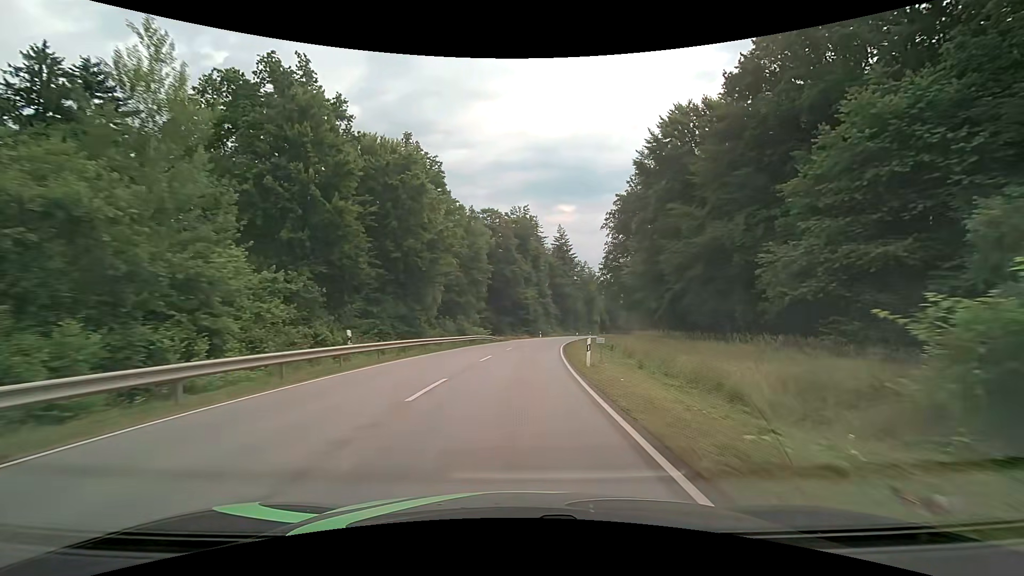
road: secondary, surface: asphalt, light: Day
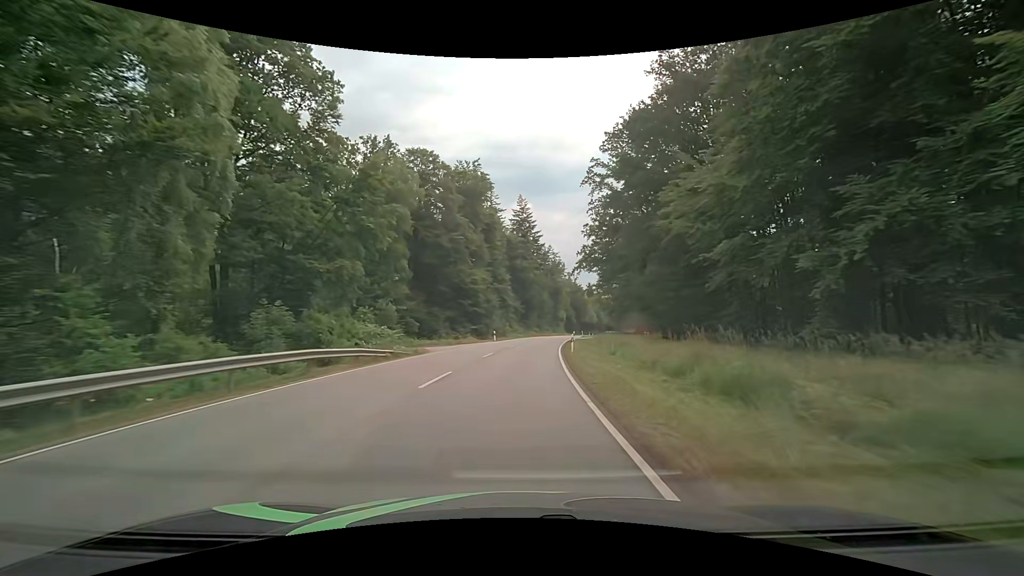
(+1.6, +33.6) m; +5°
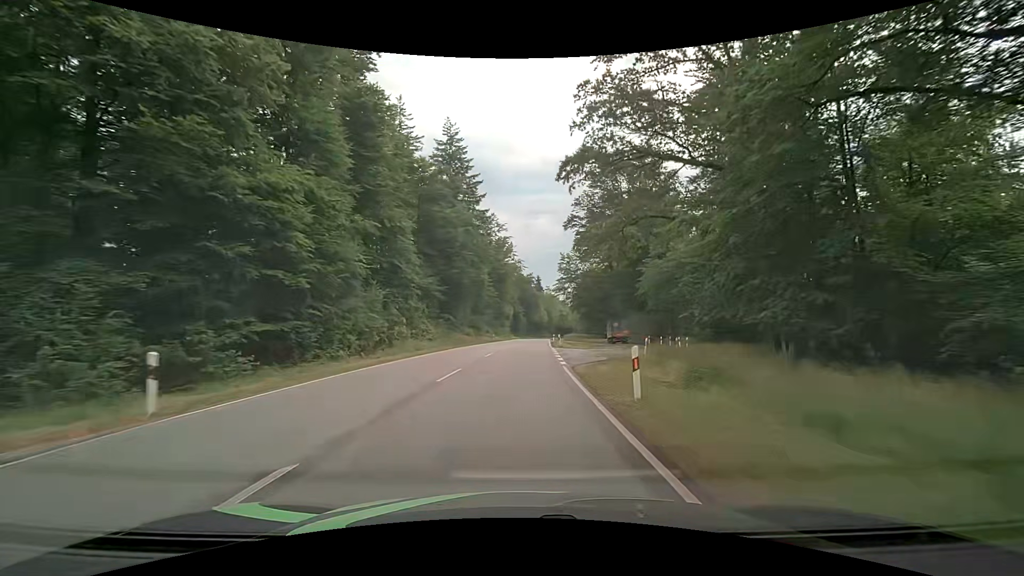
(+2.6, +46.0) m; +6°
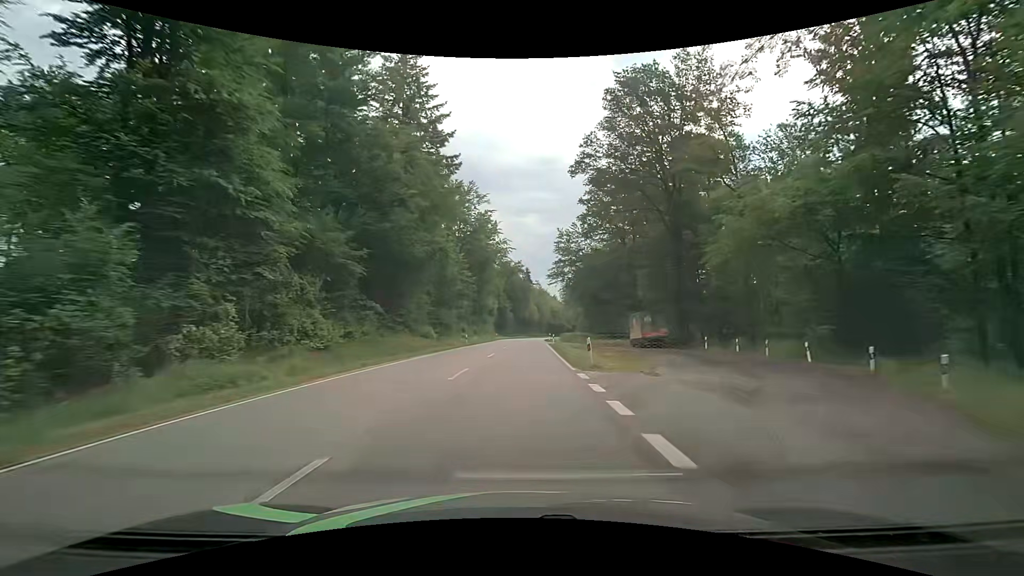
(+0.7, +23.7) m; +2°
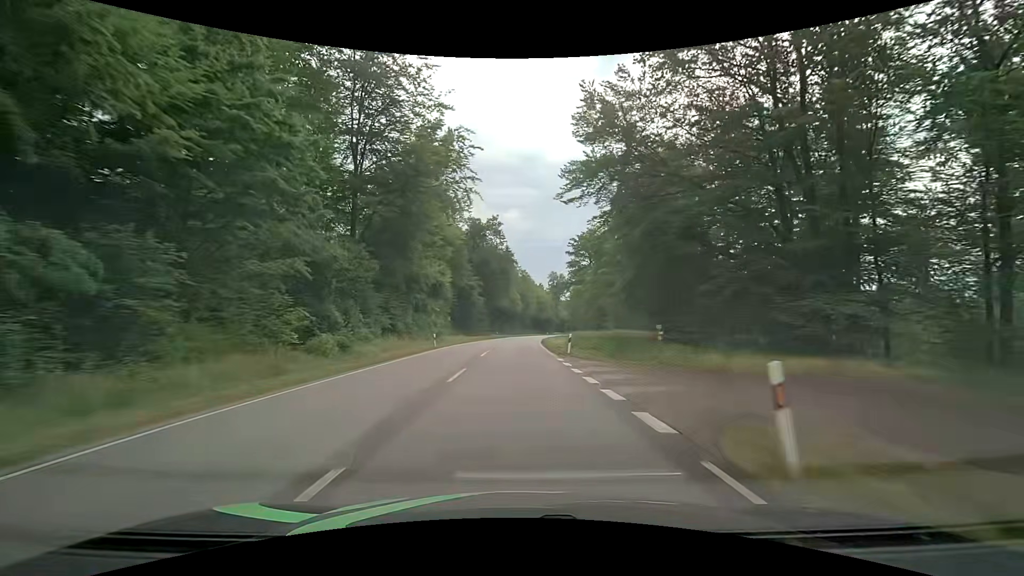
(+0.7, +48.3) m; +2°
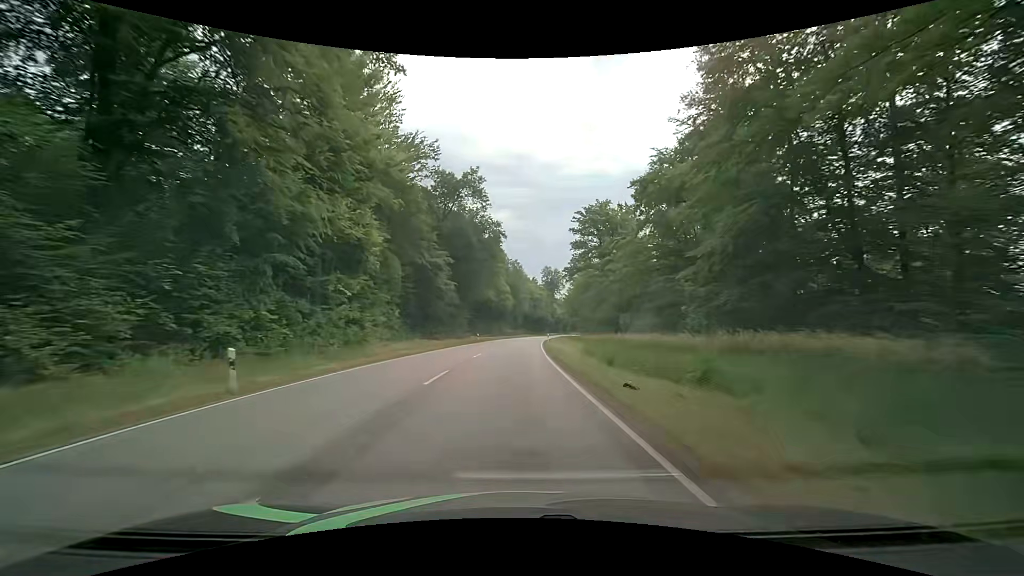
(+0.3, +24.7) m; +1°
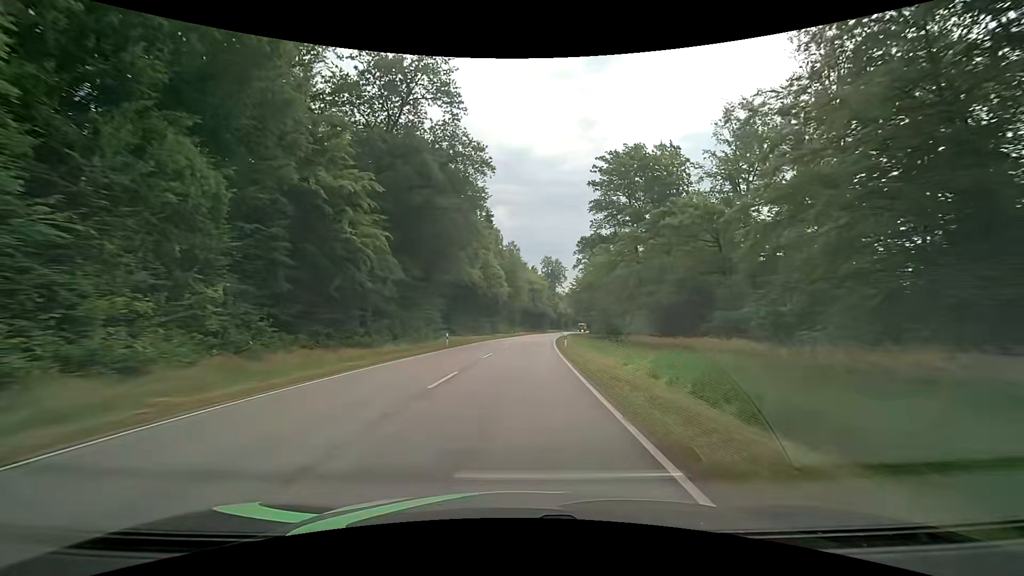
(+0.2, +24.9) m; +1°
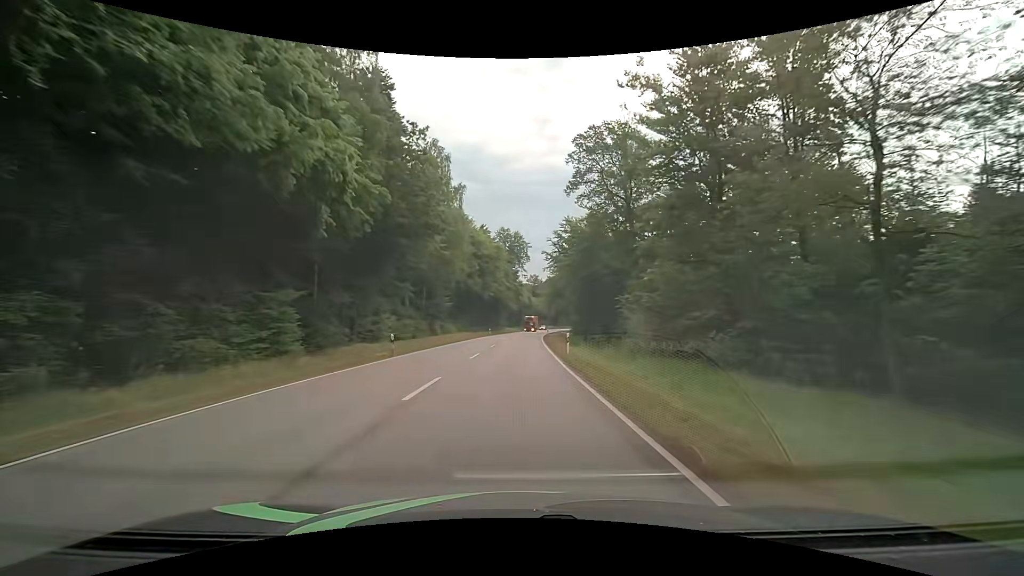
(+2.6, +61.7) m; +5°
(0, +10) (0, +20) (+1, +30) (+1, +40) (+1, +50) (+2, +60) (+2, +70) (+3, +80) (+3, +90) (+4, +100) m
